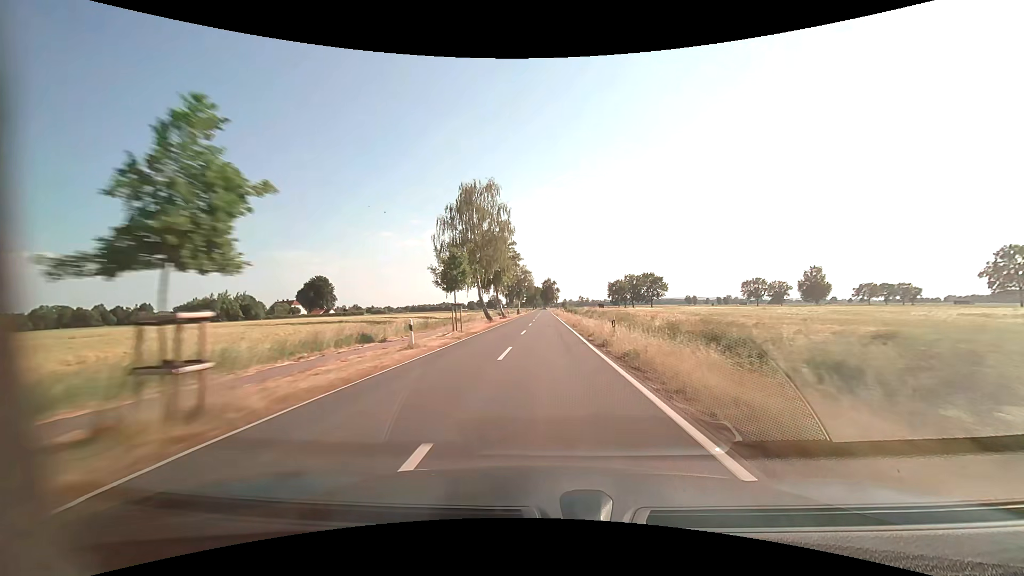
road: tertiary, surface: asphalt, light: Day
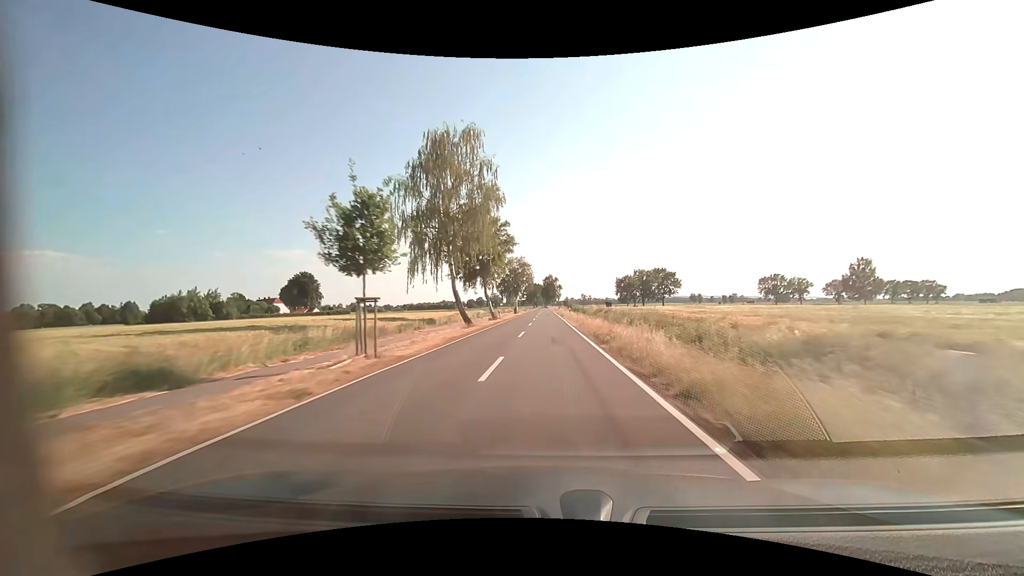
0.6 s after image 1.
(0.0, +15.8) m; 0°
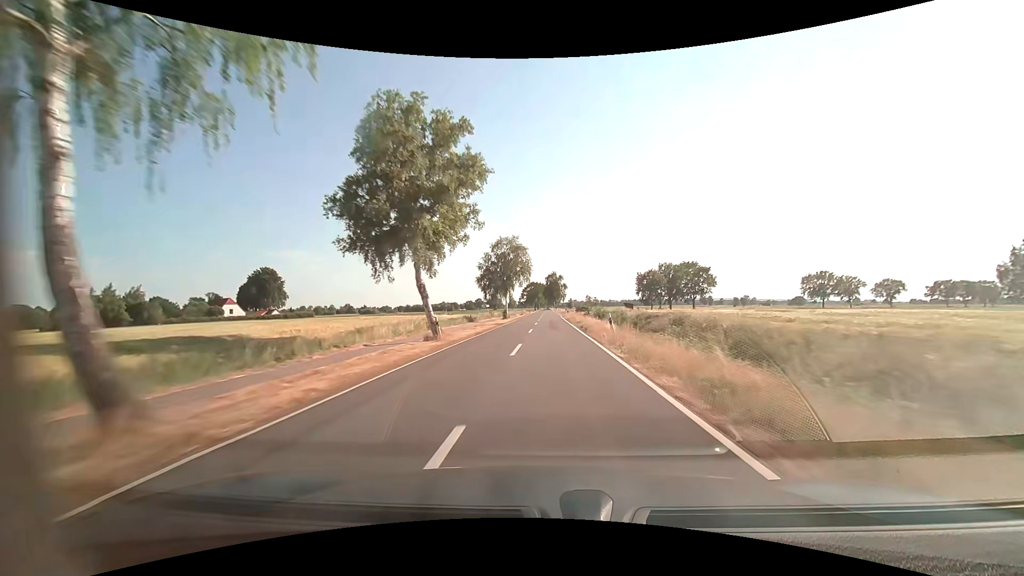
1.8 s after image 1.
(-0.1, +31.6) m; 0°
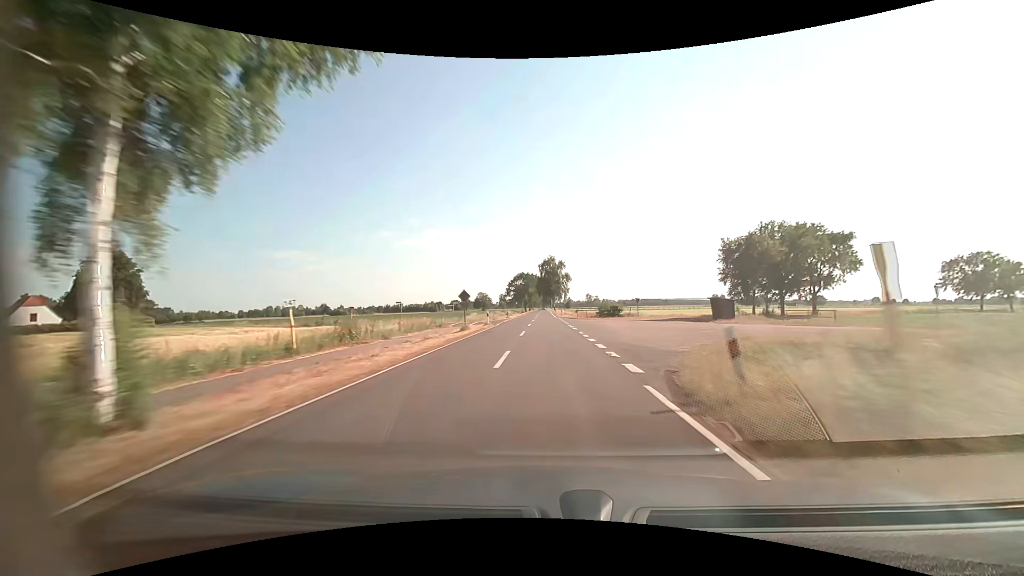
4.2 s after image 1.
(+0.4, +63.2) m; +1°
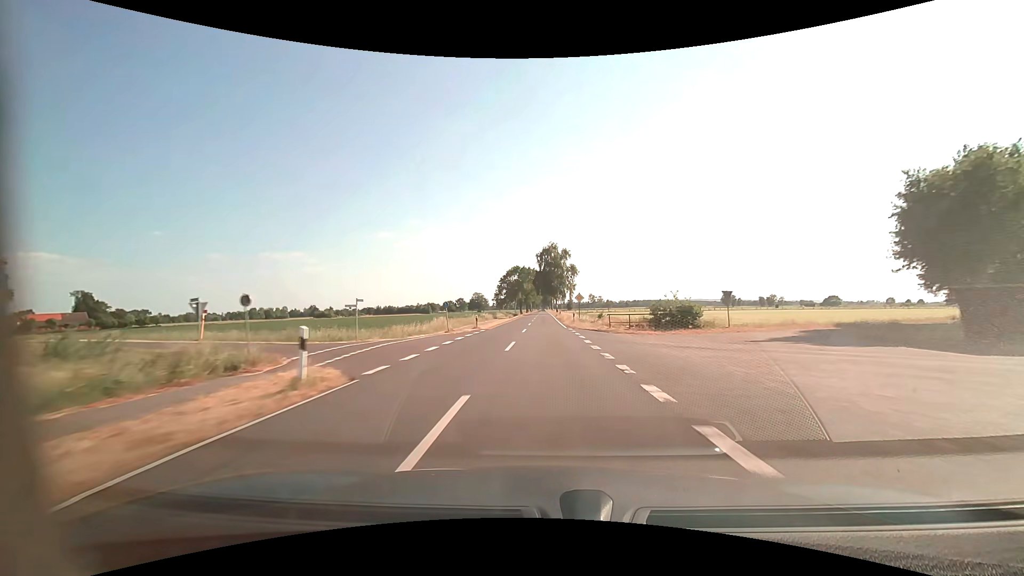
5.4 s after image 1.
(0.0, +31.6) m; 0°
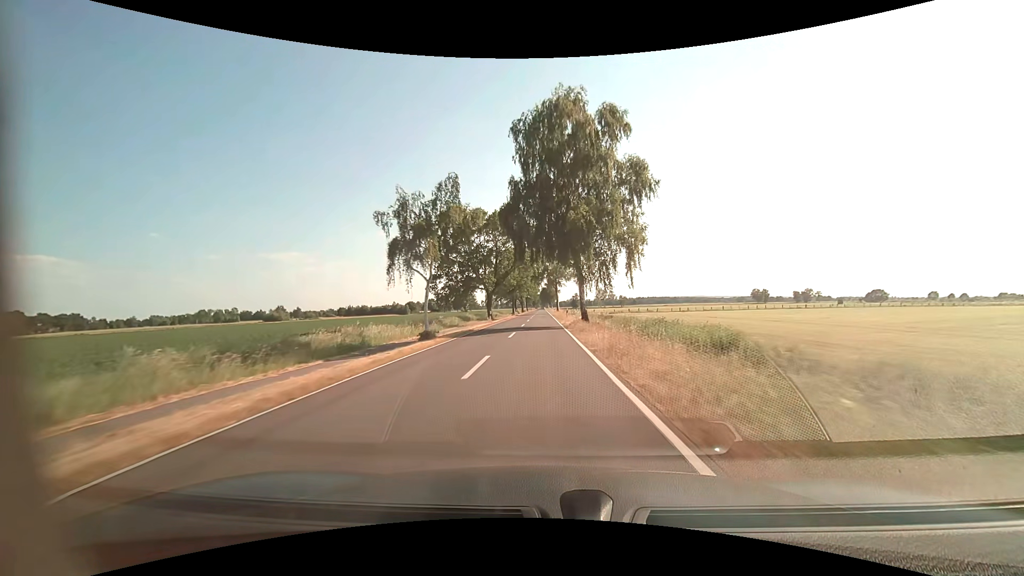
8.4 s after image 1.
(0.0, +79.1) m; 0°
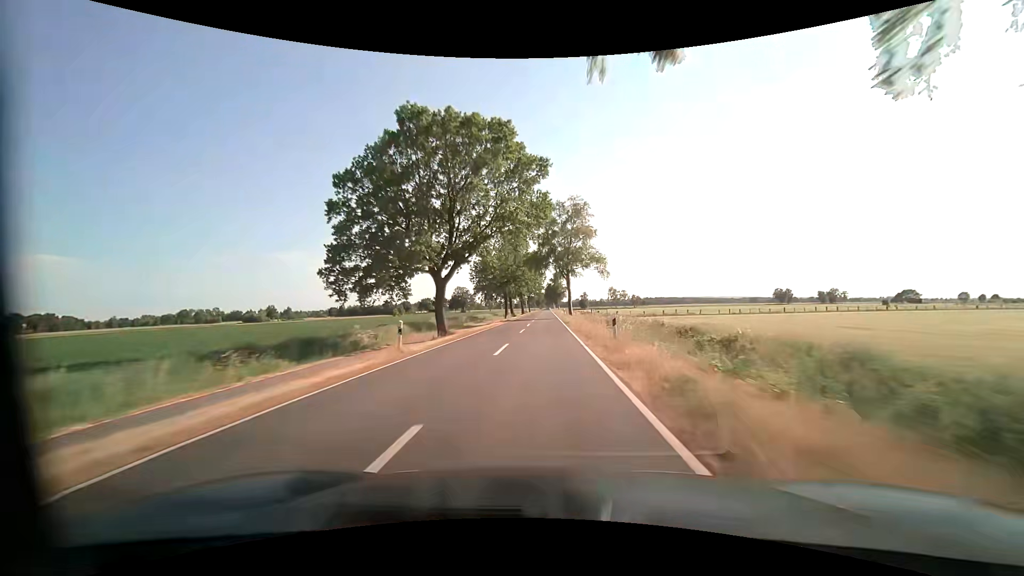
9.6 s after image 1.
(-0.2, +31.6) m; -1°
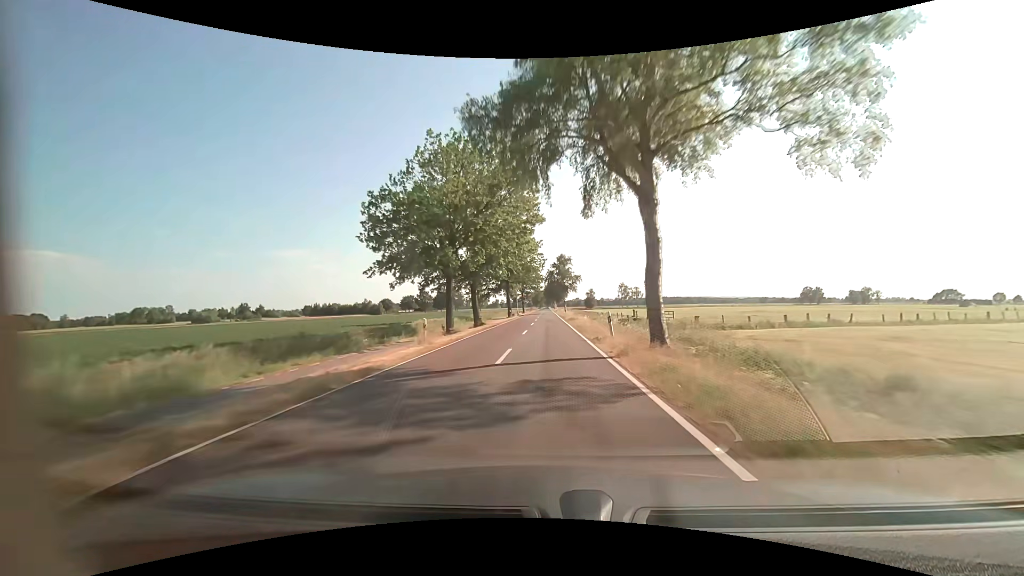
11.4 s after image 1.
(0.0, +47.4) m; 0°
(0, +10) (0, +20) (0, +30) (0, +40) (0, +50) (0, +60) (0, +70) (0, +80) (0, +90) (0, +100) m
